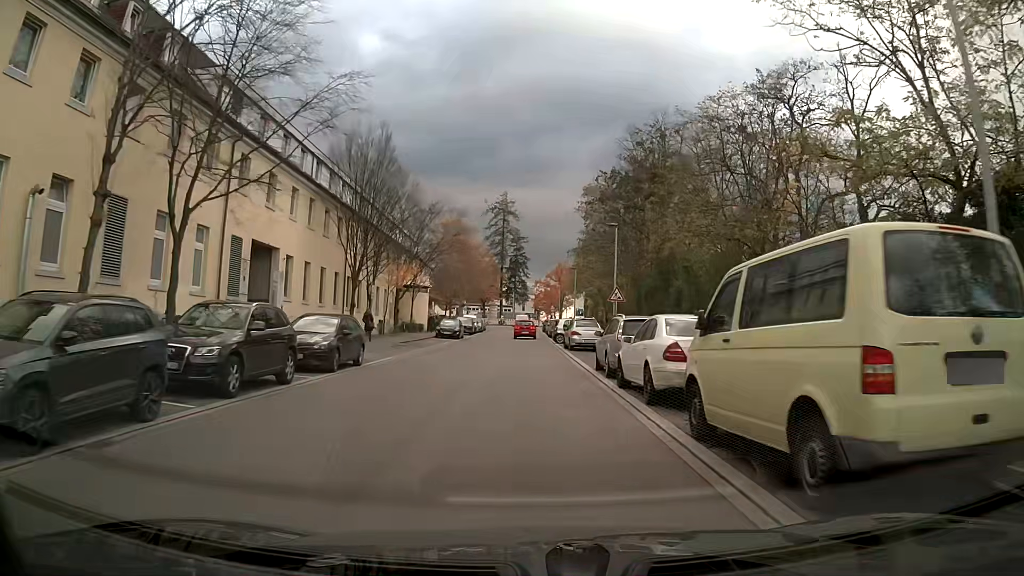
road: tertiary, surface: asphalt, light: Day
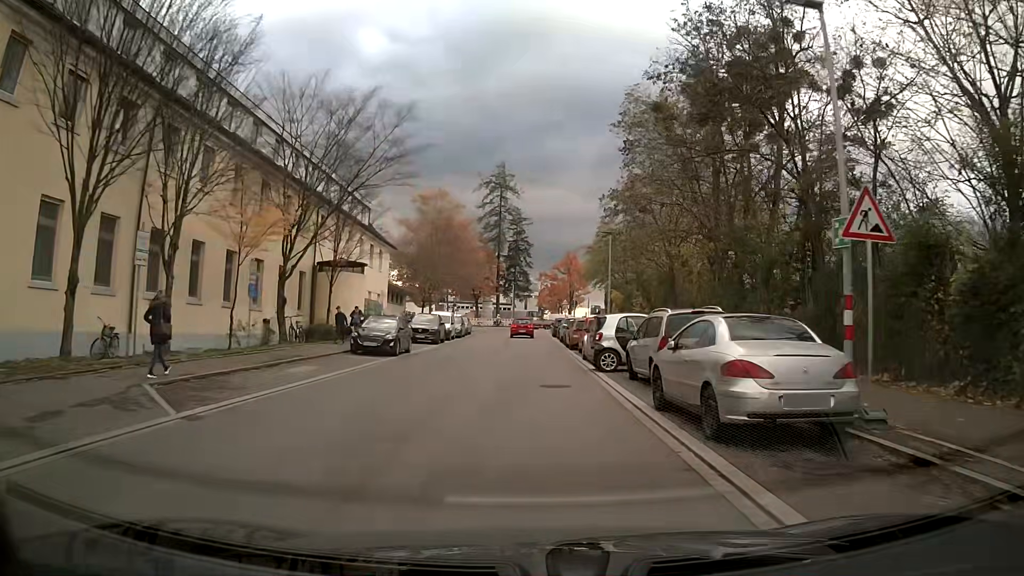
(0.0, +24.8) m; 0°
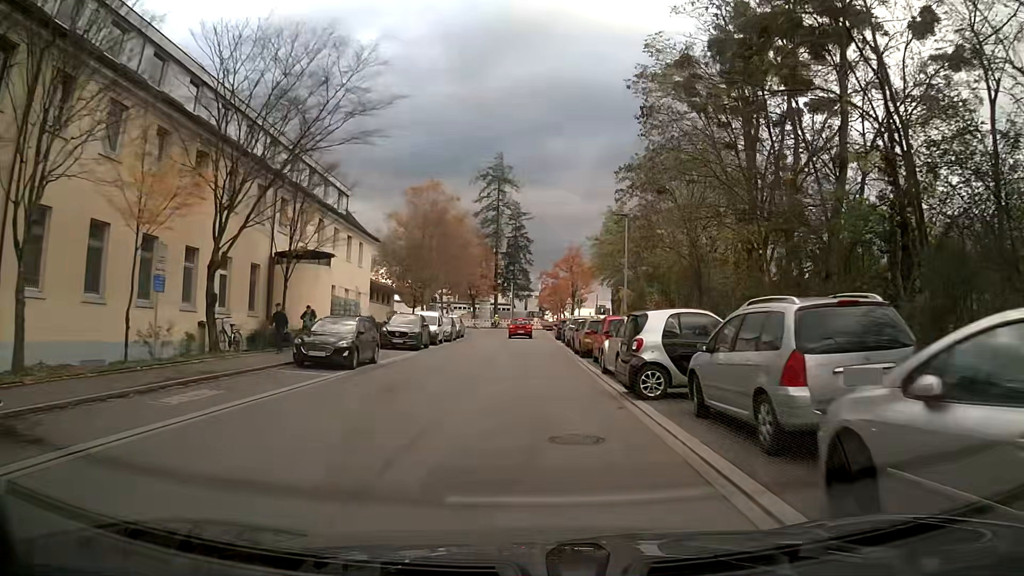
(0.0, +6.4) m; +1°
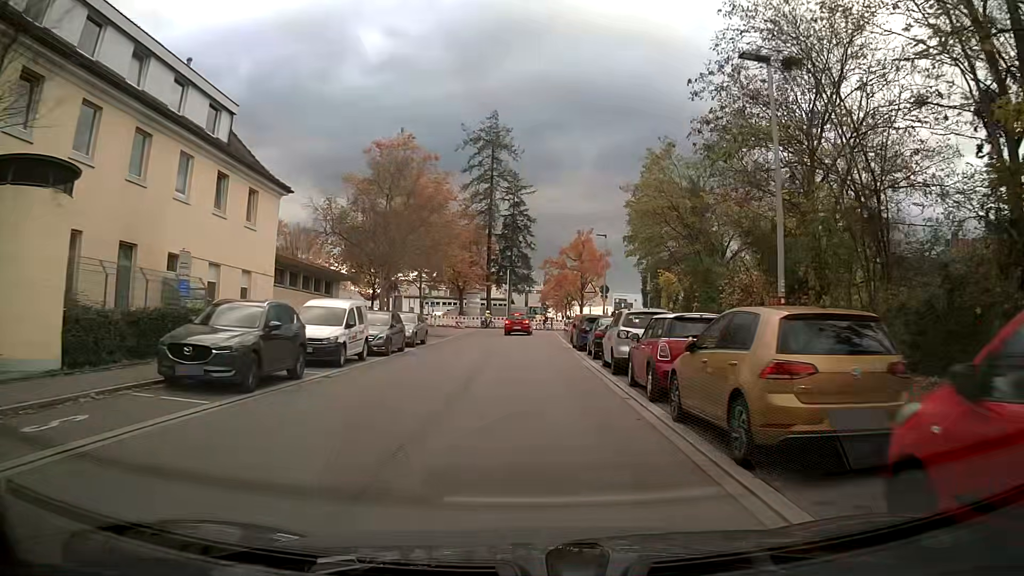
(-0.1, +19.2) m; -1°
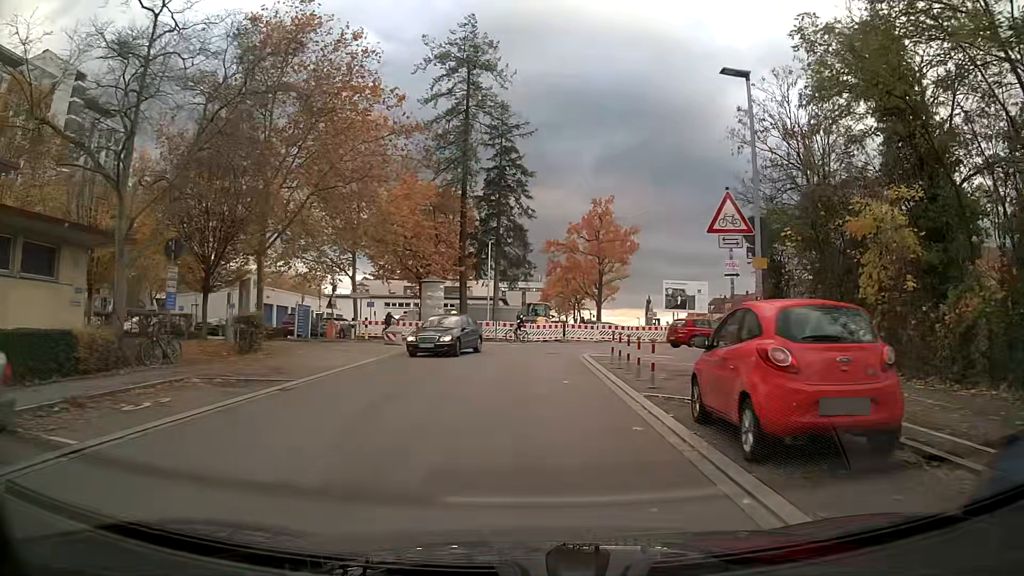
(+0.3, +27.7) m; +1°
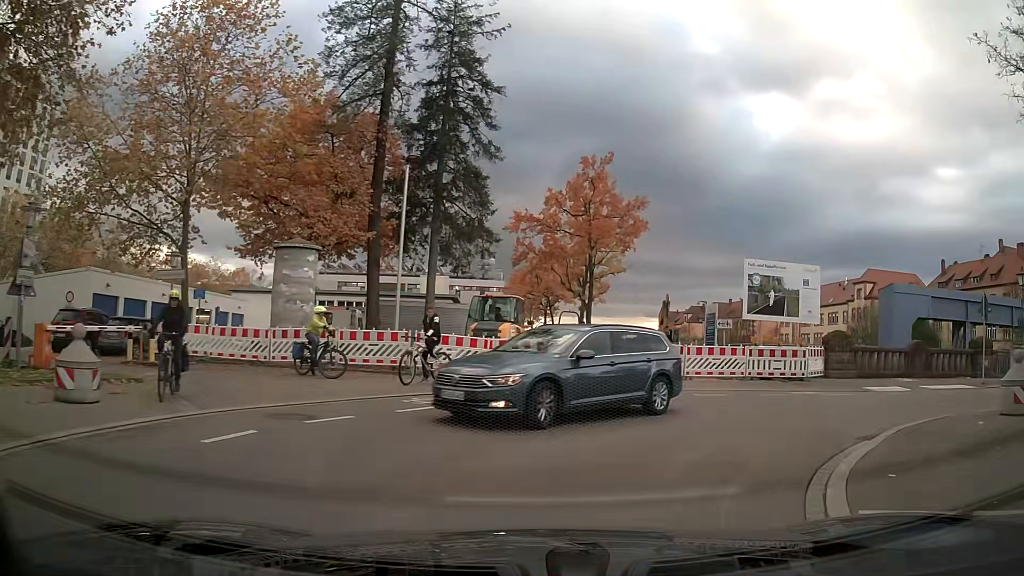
(+0.2, +21.0) m; +8°
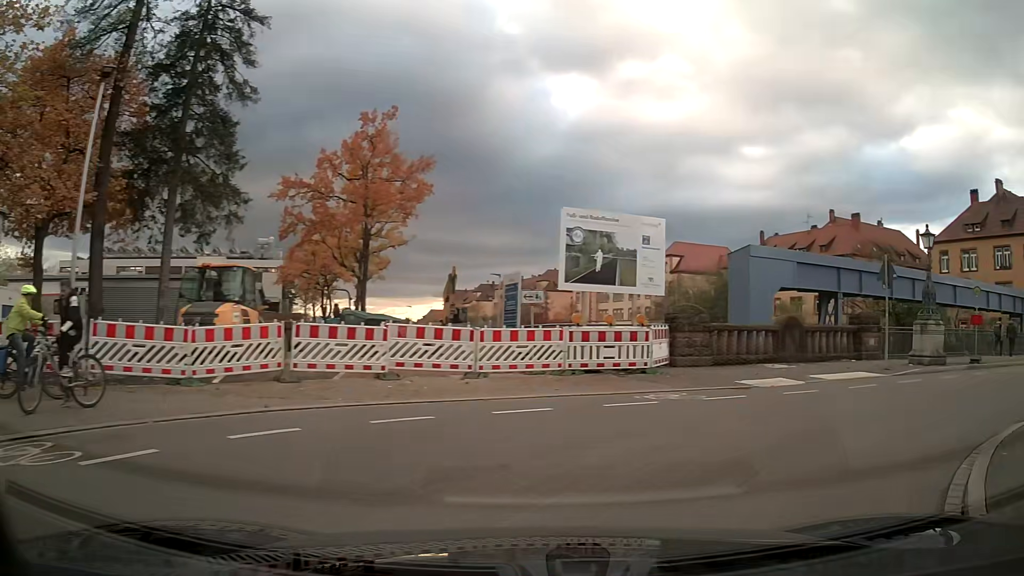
(+1.1, +6.3) m; +22°
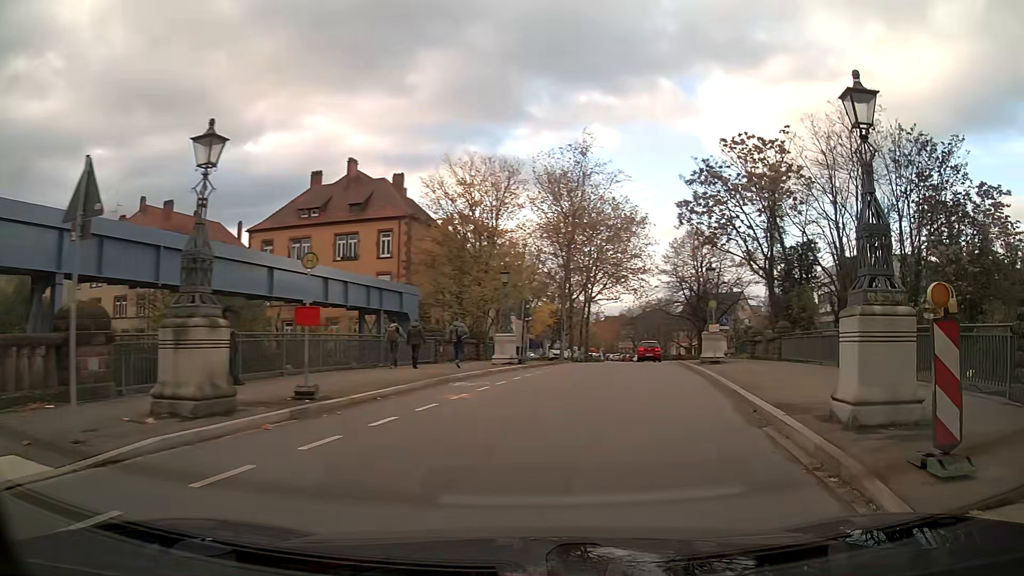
(+6.0, +10.6) m; +54°
(+1, +10) (+2, +20) (+3, +30) (+4, +40) (+5, +50) (+6, +60) (+7, +70) (+8, +80) (+8, +90) (+9, +100) m
